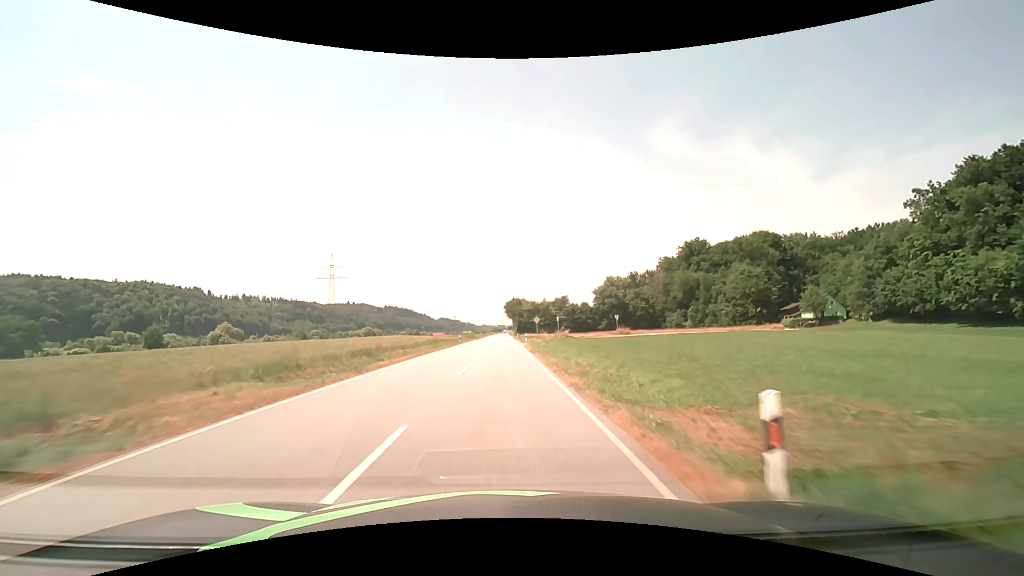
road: secondary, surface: asphalt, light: Day
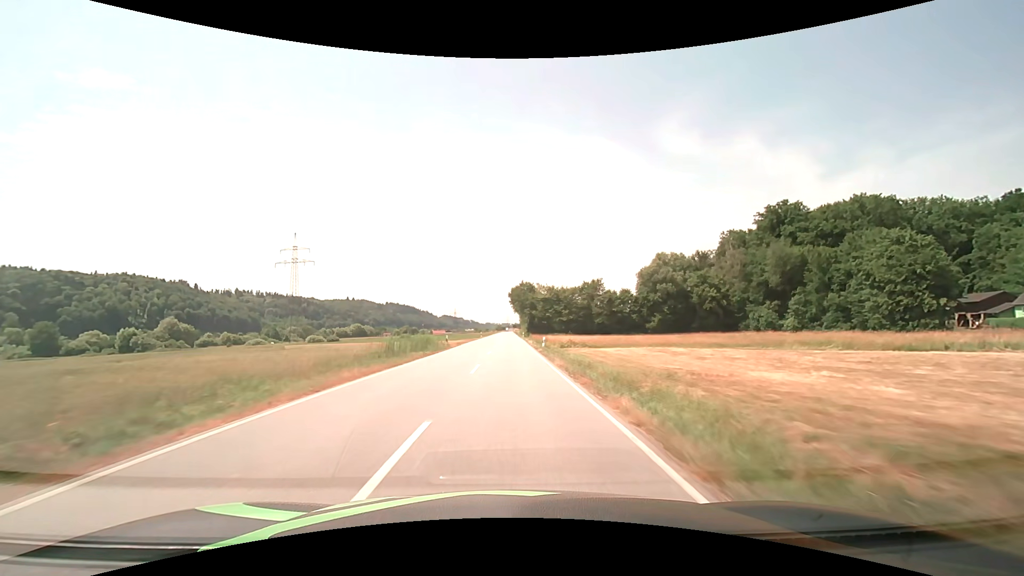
(-0.5, +60.1) m; -1°
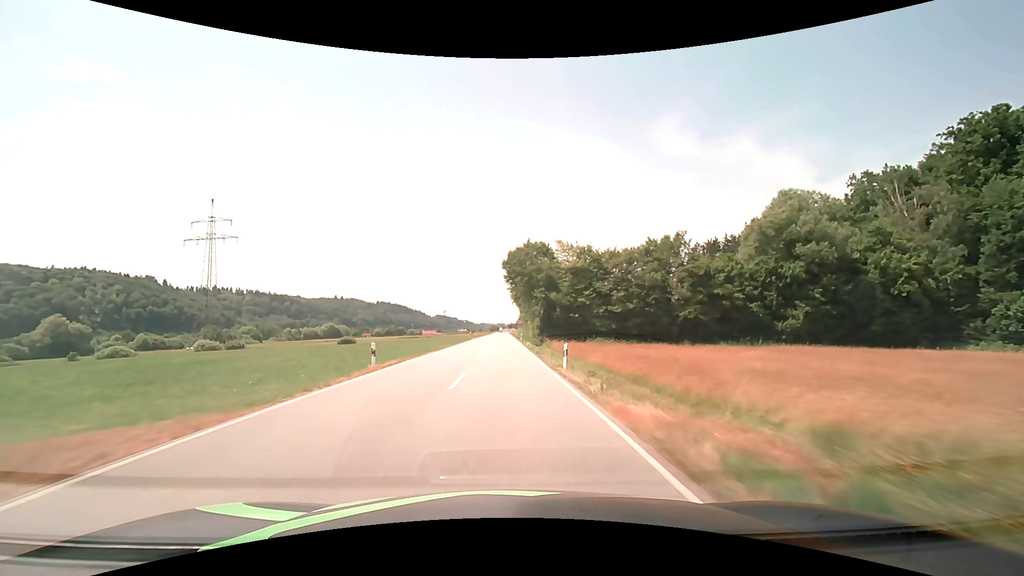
(+0.4, +64.7) m; +1°
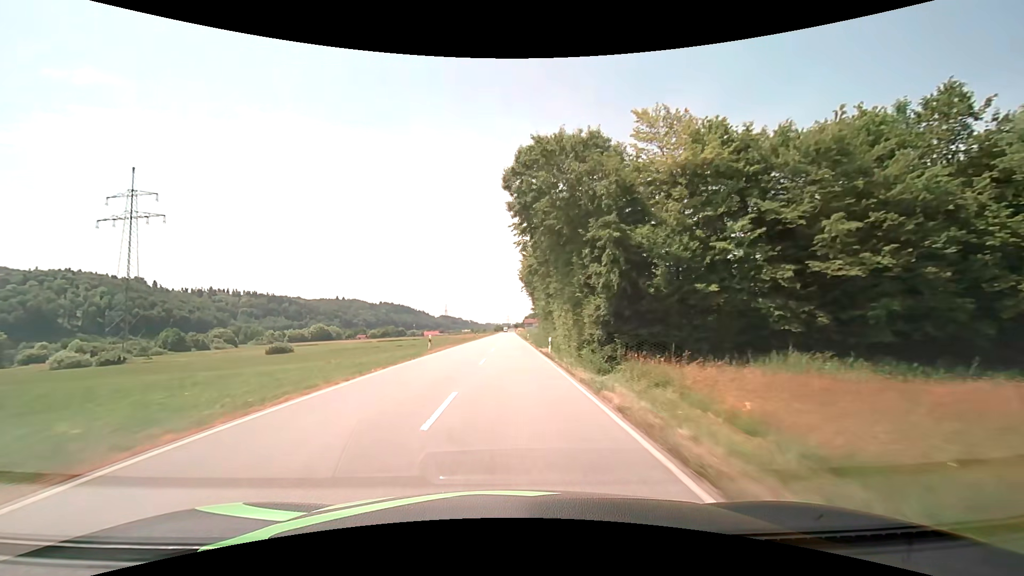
(-0.2, +40.8) m; -1°
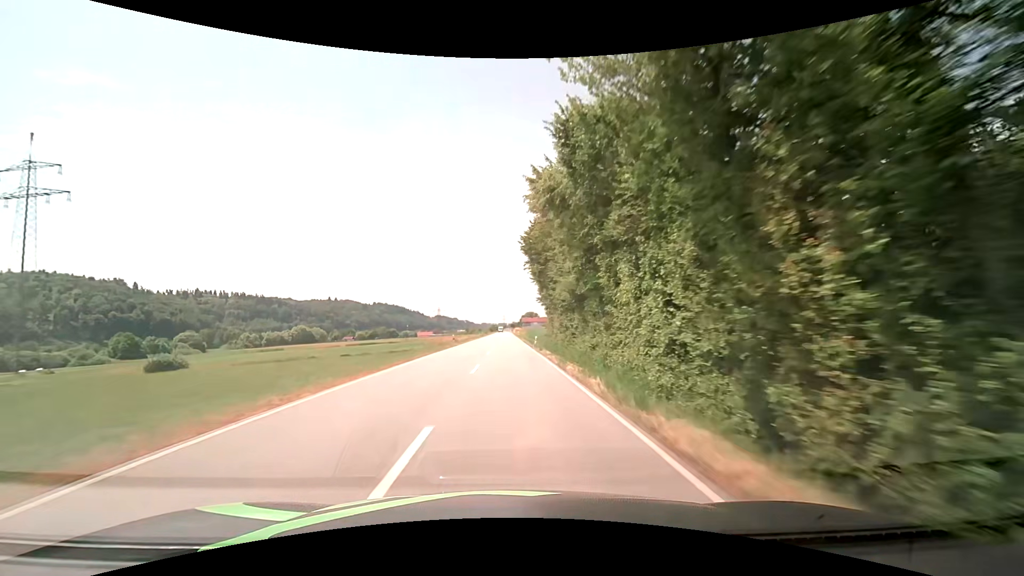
(+0.1, +27.9) m; 0°
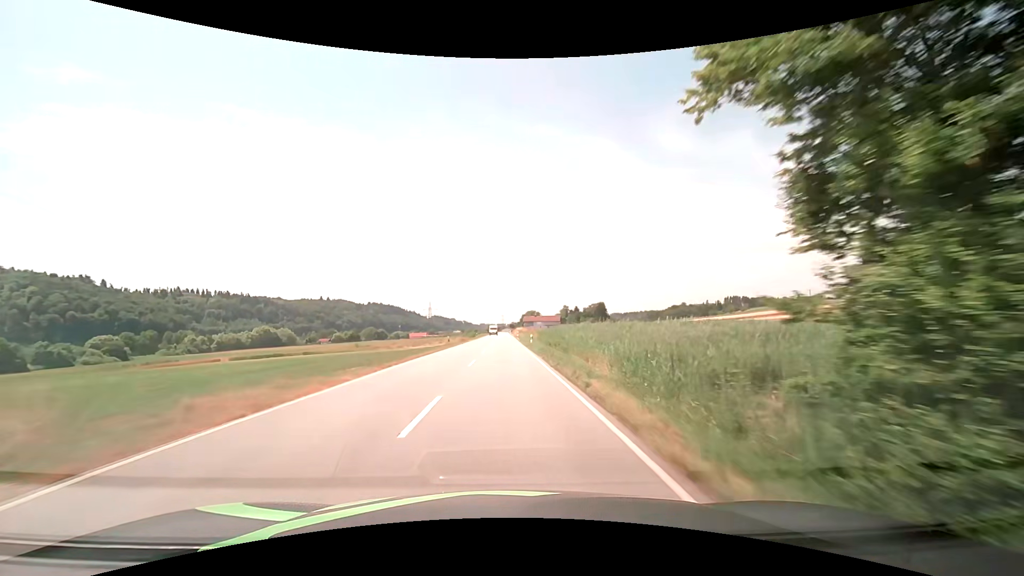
(+0.1, +56.8) m; 0°
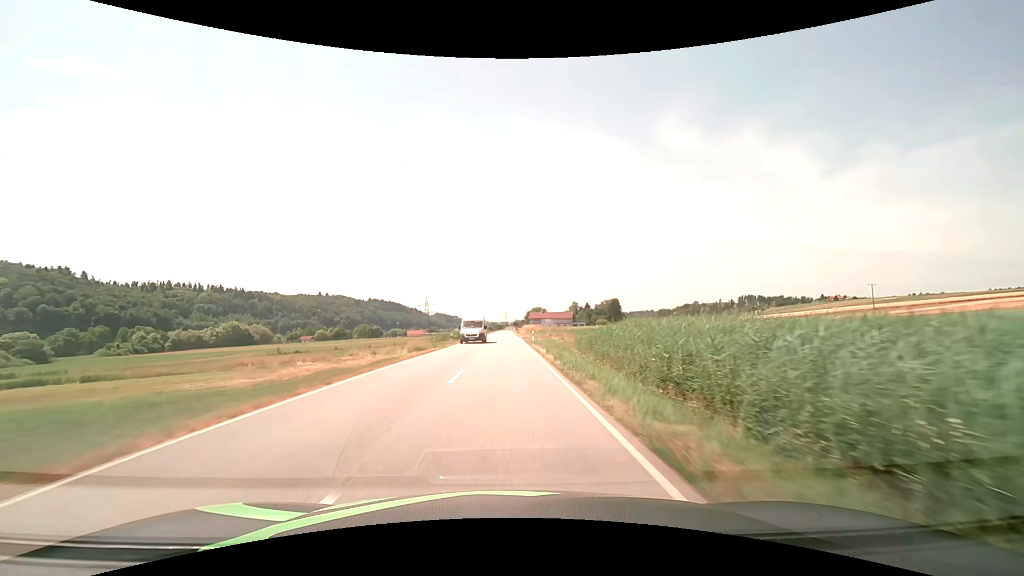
(-0.1, +42.2) m; 0°
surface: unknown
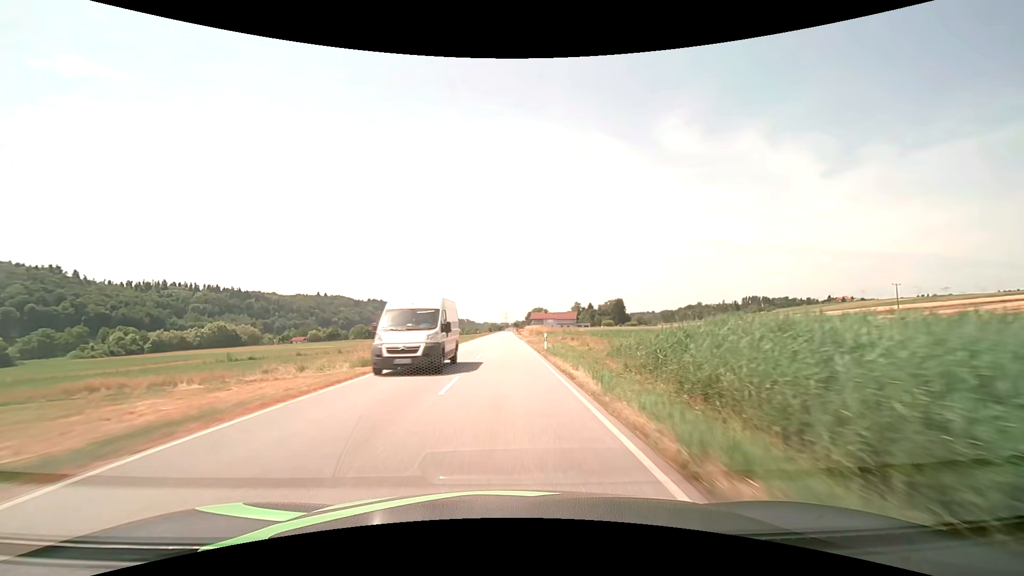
(0.0, +13.8) m; 0°
(0, +10) (0, +20) (0, +30) (0, +40) (0, +50) (0, +60) (0, +70) (0, +80) (0, +90) (0, +100) m
